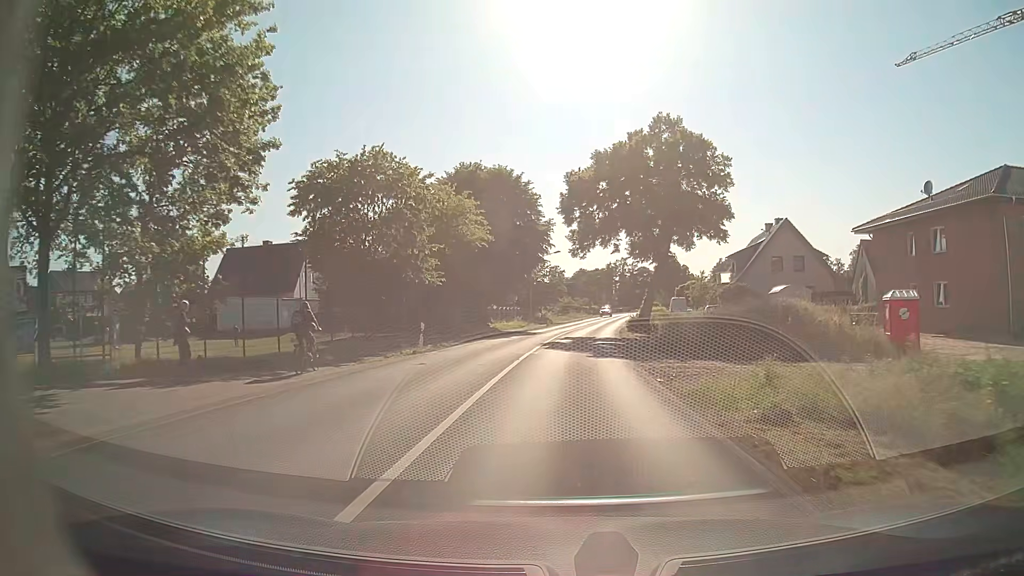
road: secondary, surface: paved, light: Day
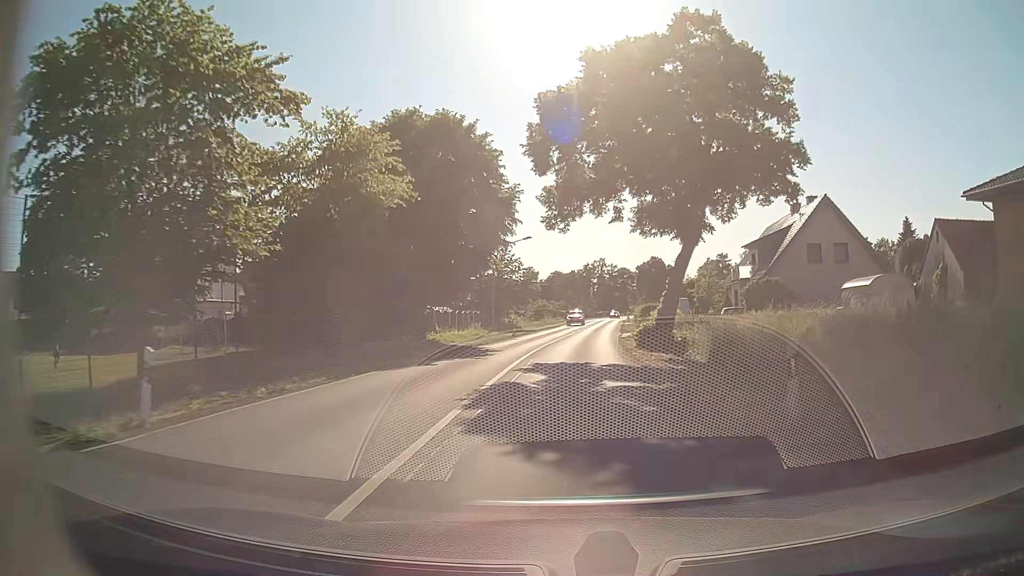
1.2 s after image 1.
(+0.3, +15.9) m; +2°
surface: asphalt
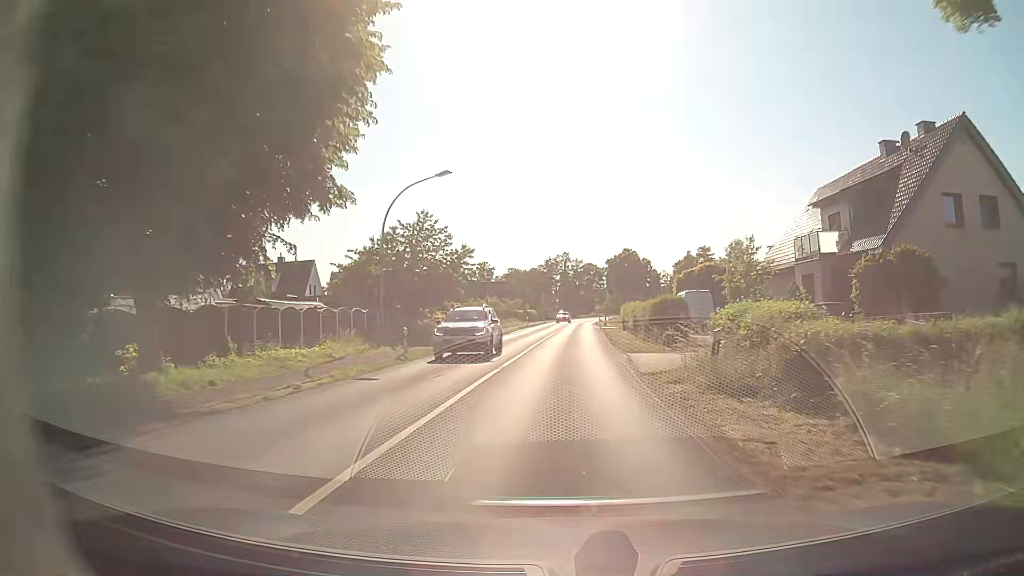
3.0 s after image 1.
(+0.7, +23.9) m; +3°
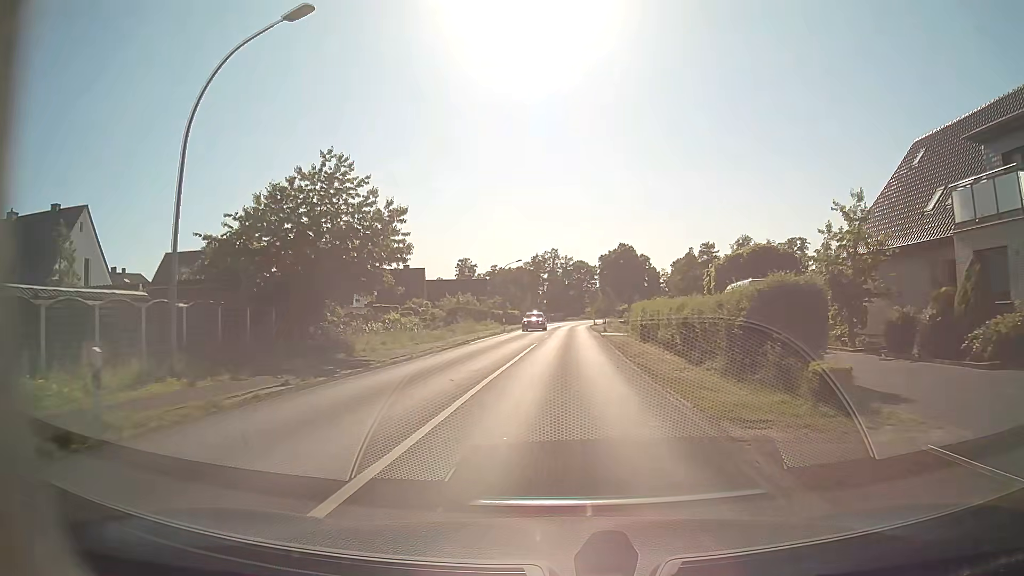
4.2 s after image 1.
(+0.2, +15.9) m; +1°
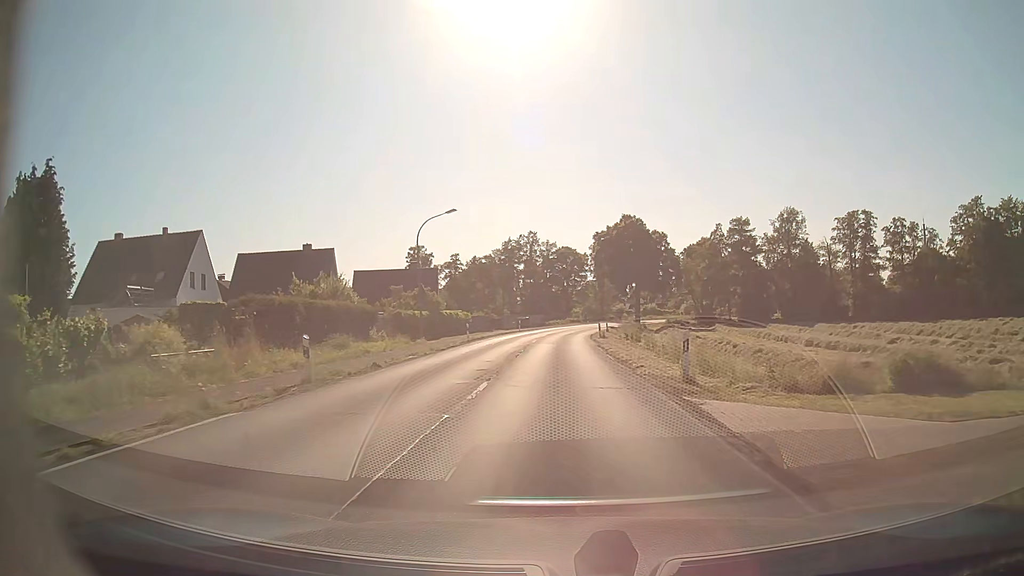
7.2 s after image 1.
(+0.7, +39.7) m; +1°
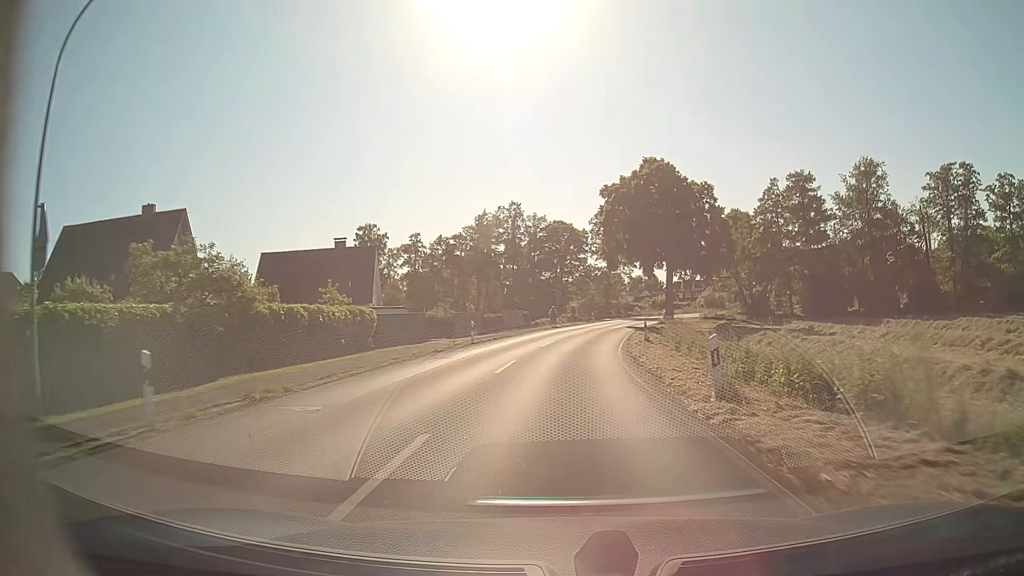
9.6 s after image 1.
(+0.1, +31.6) m; +1°
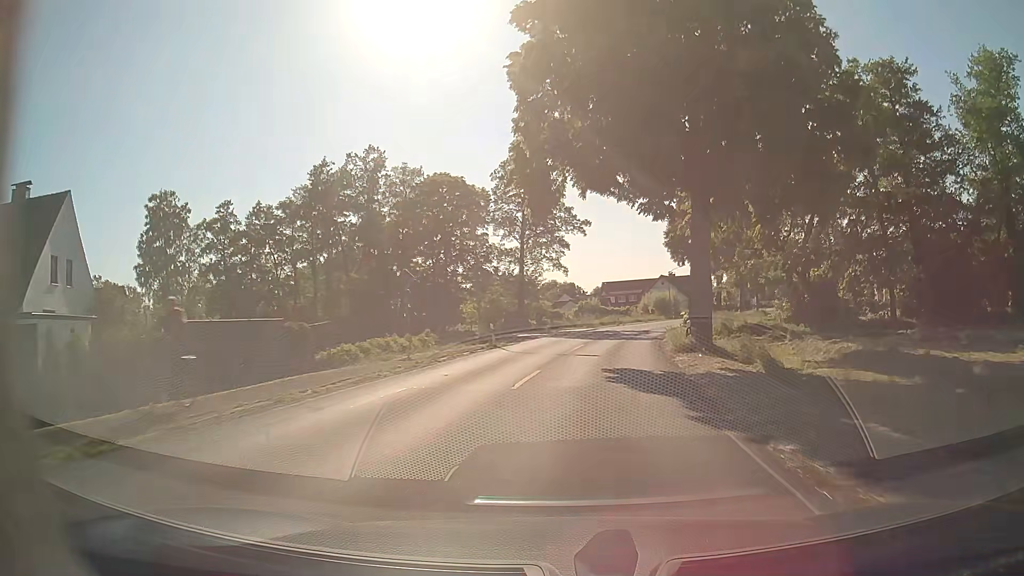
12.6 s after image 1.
(+1.9, +39.6) m; +7°
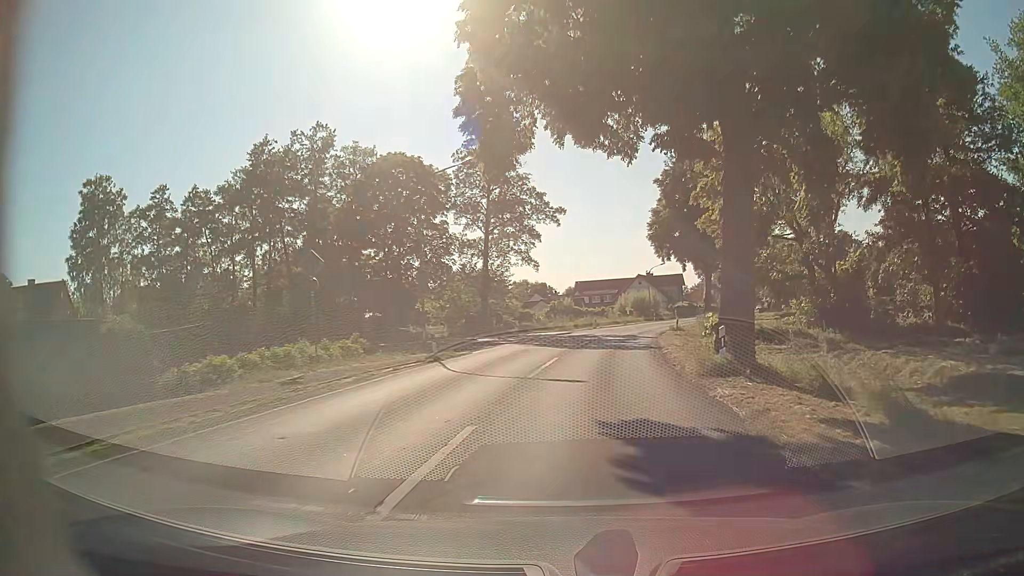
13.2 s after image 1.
(+0.2, +7.9) m; +2°
(0, +10) (+1, +20) (+3, +30) (+4, +40) (+6, +49) (+9, +59) (+12, +69) (+16, +78) (+19, +87) (+23, +97) m
